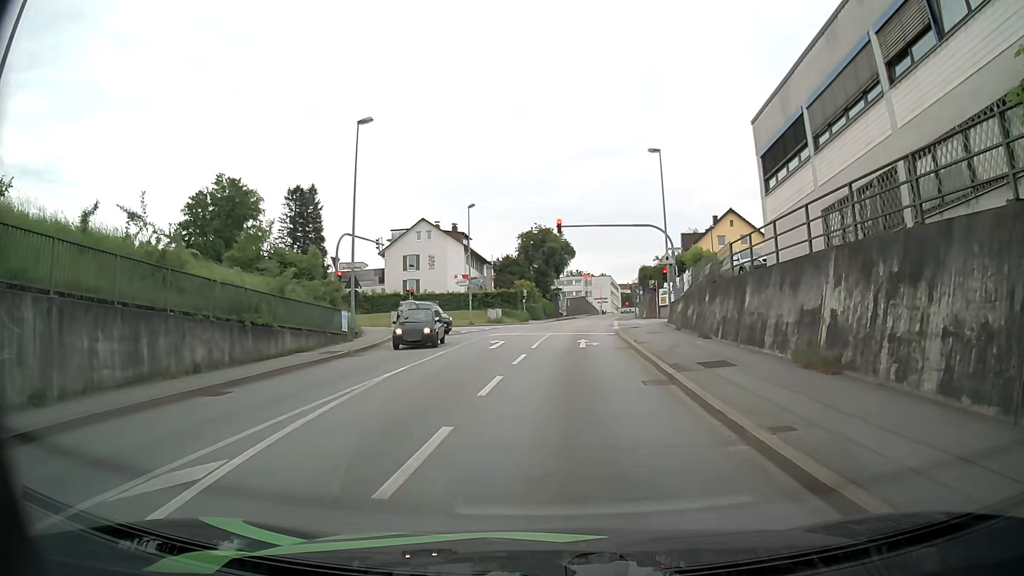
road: tertiary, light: Day
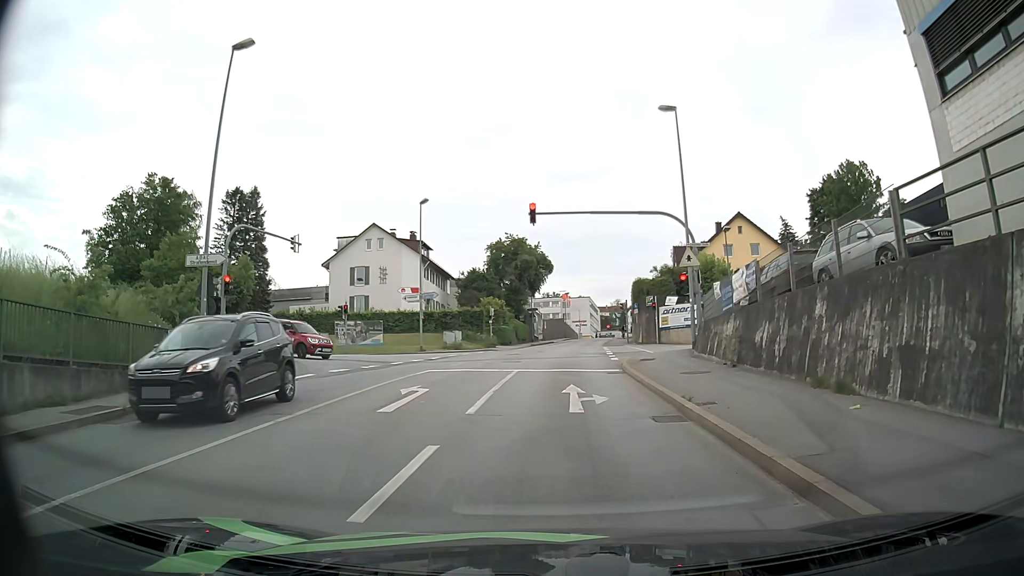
(+0.4, +12.2) m; +1°
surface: asphalt
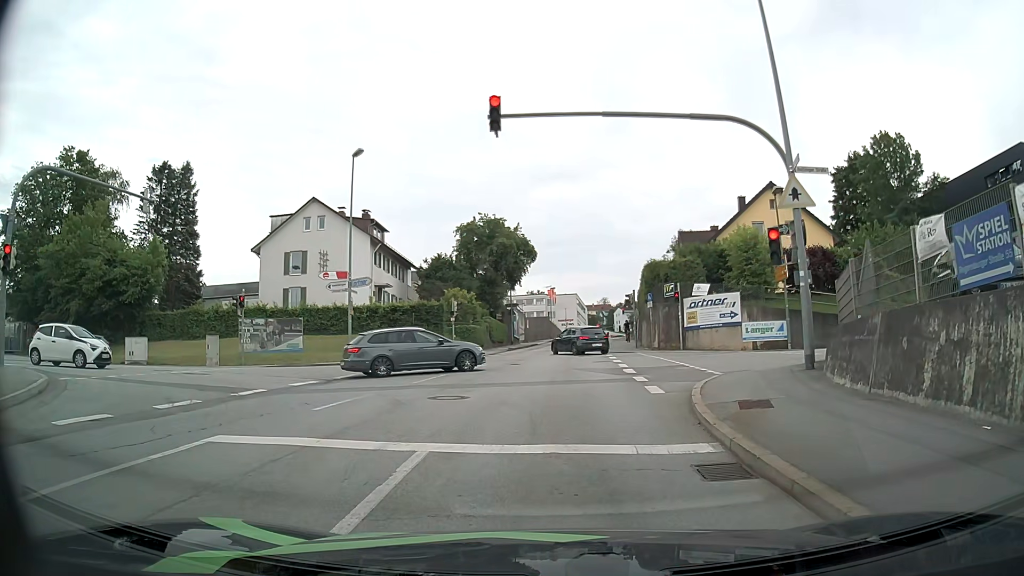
(+0.3, +13.2) m; +2°
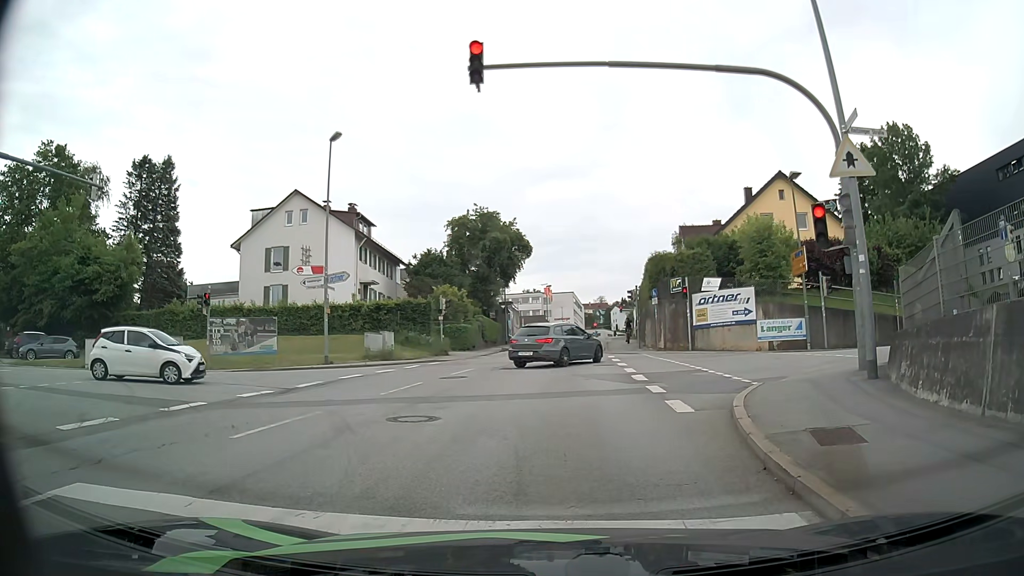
(0.0, +2.9) m; +1°
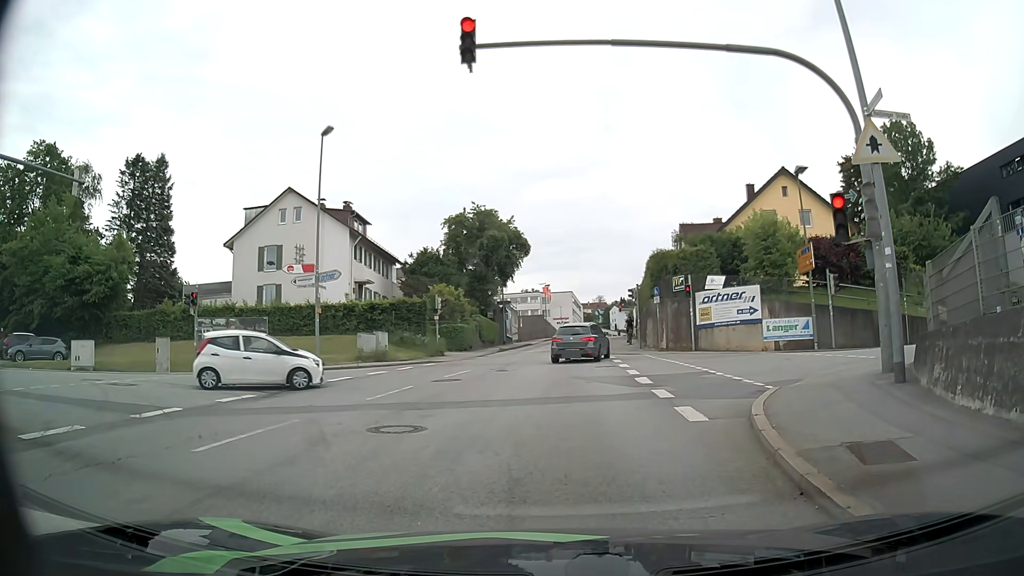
(0.0, +1.0) m; -1°
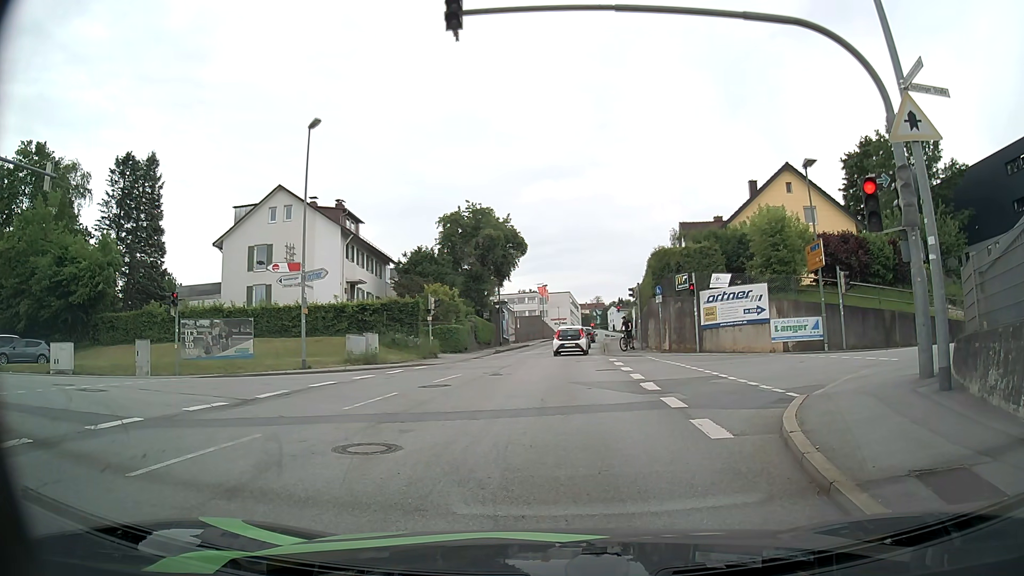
(0.0, +1.4) m; 0°
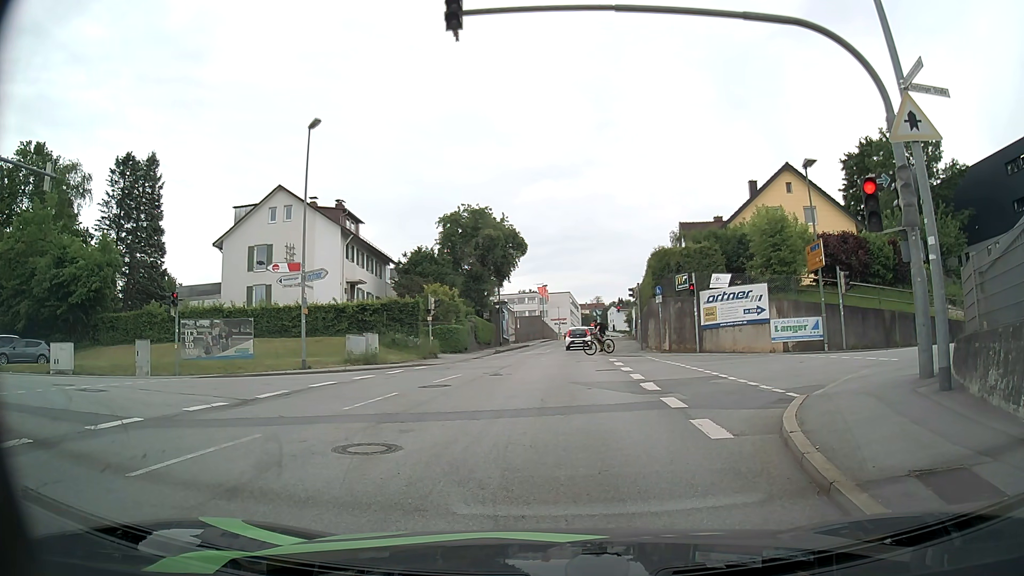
(0.0, 0.0) m; 0°
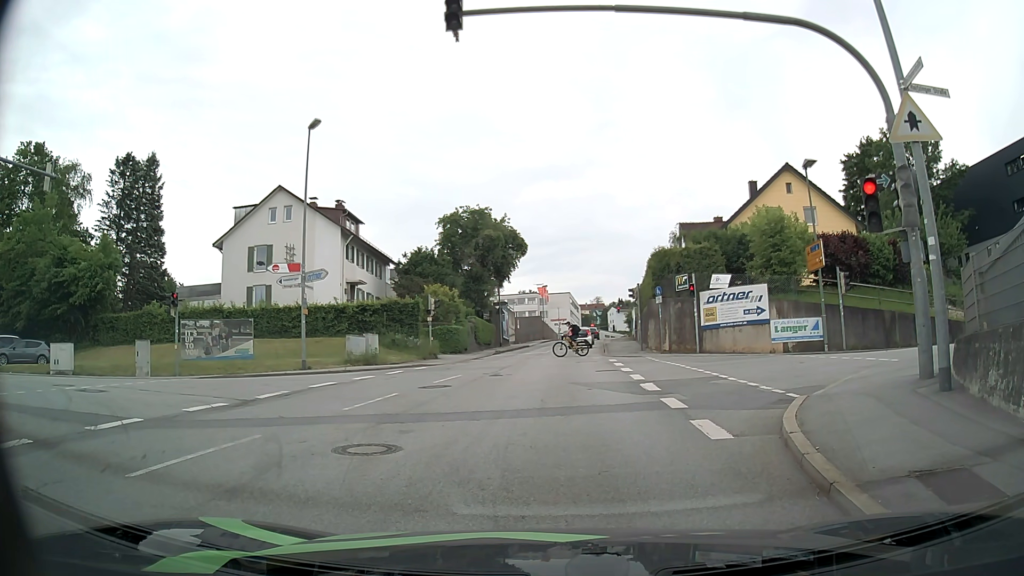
(0.0, 0.0) m; 0°
